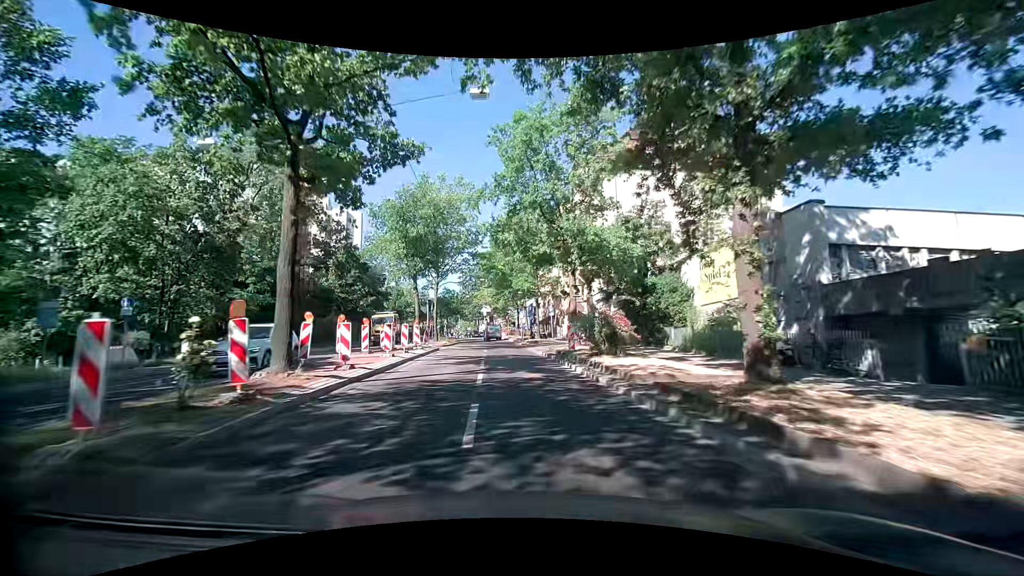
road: secondary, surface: asphalt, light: Day
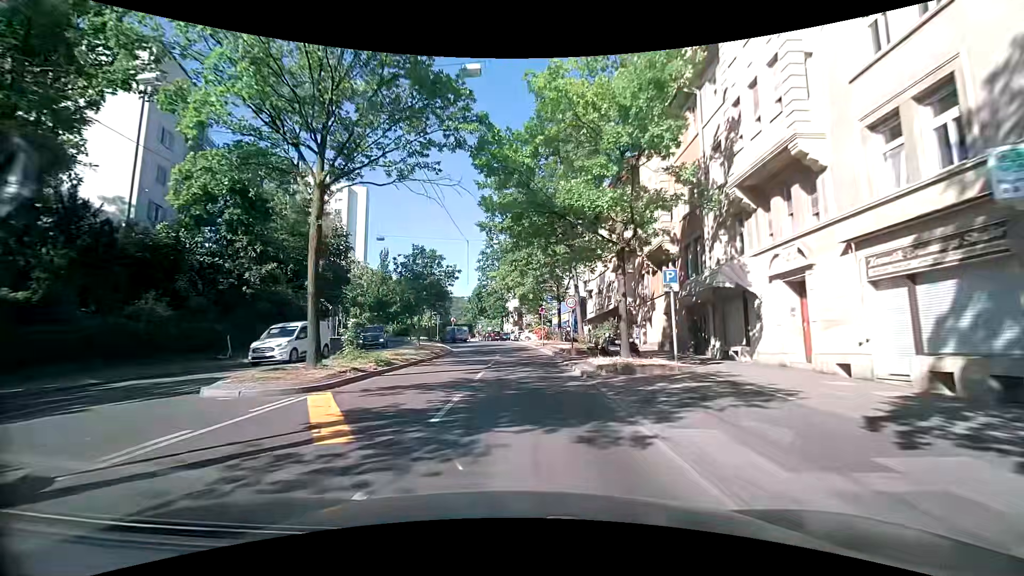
(-1.5, +28.6) m; -6°
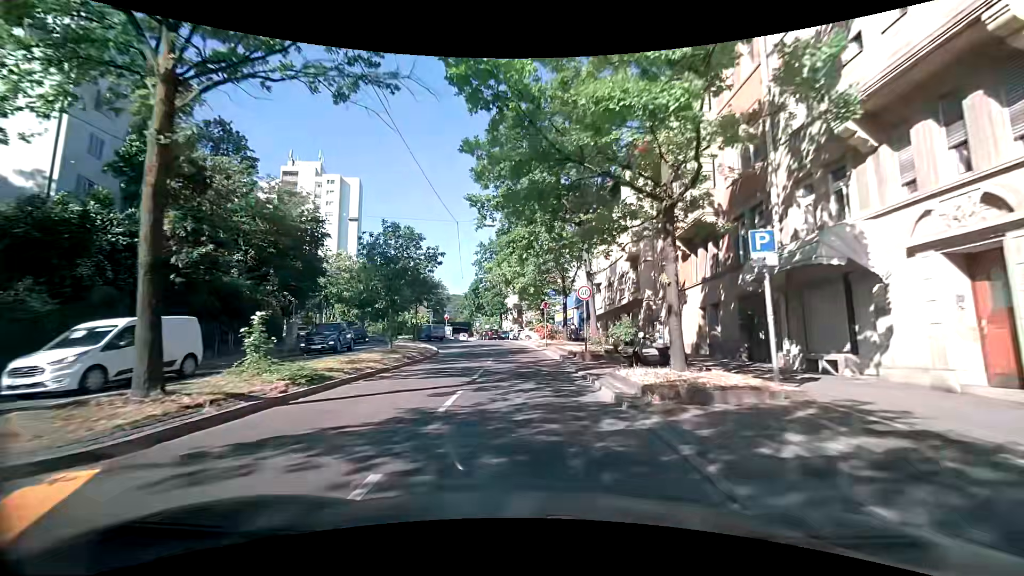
(+0.1, +5.7) m; +1°
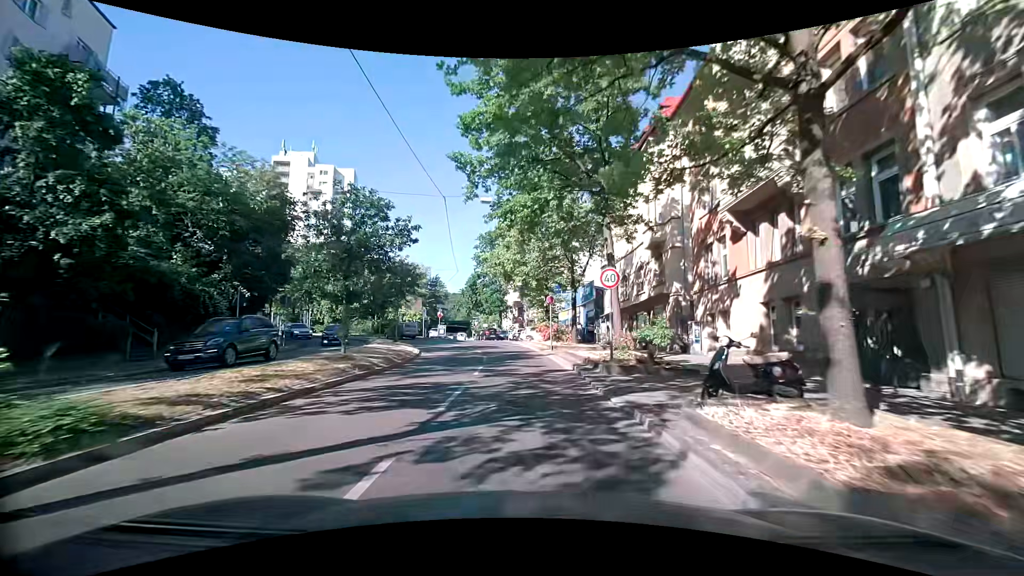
(0.0, +5.6) m; 0°
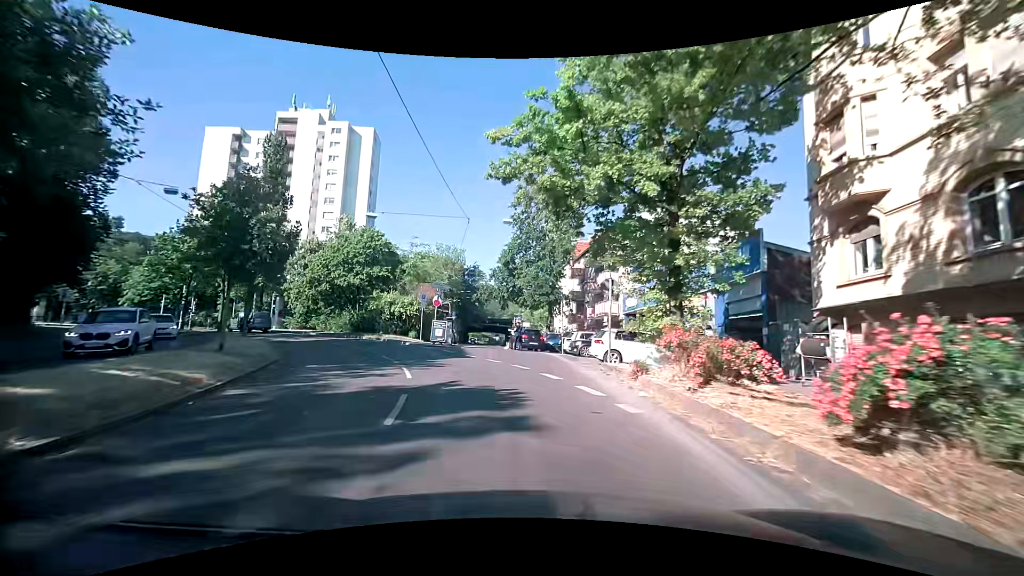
(-0.7, +25.9) m; -5°
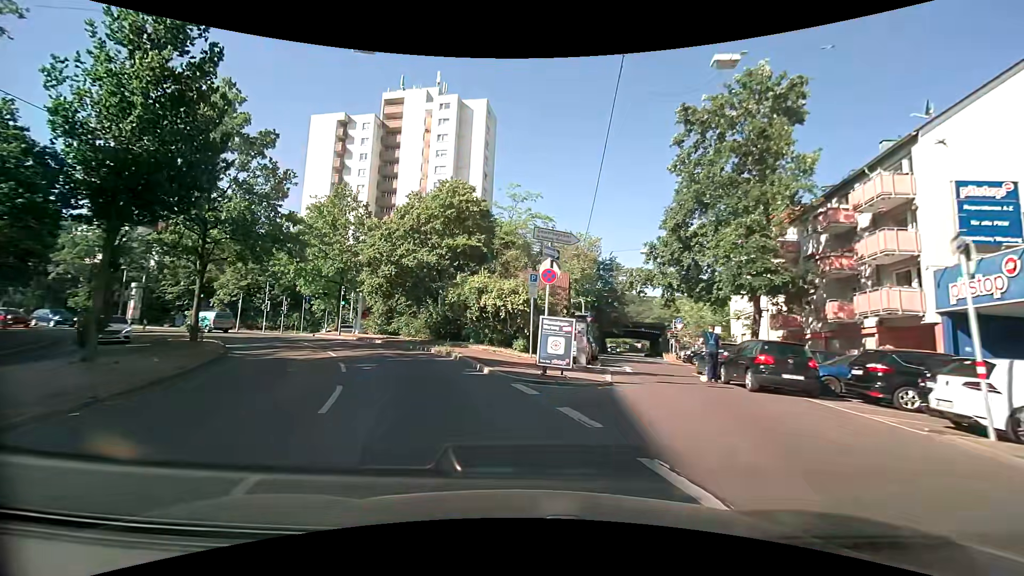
(-2.4, +17.7) m; -16°
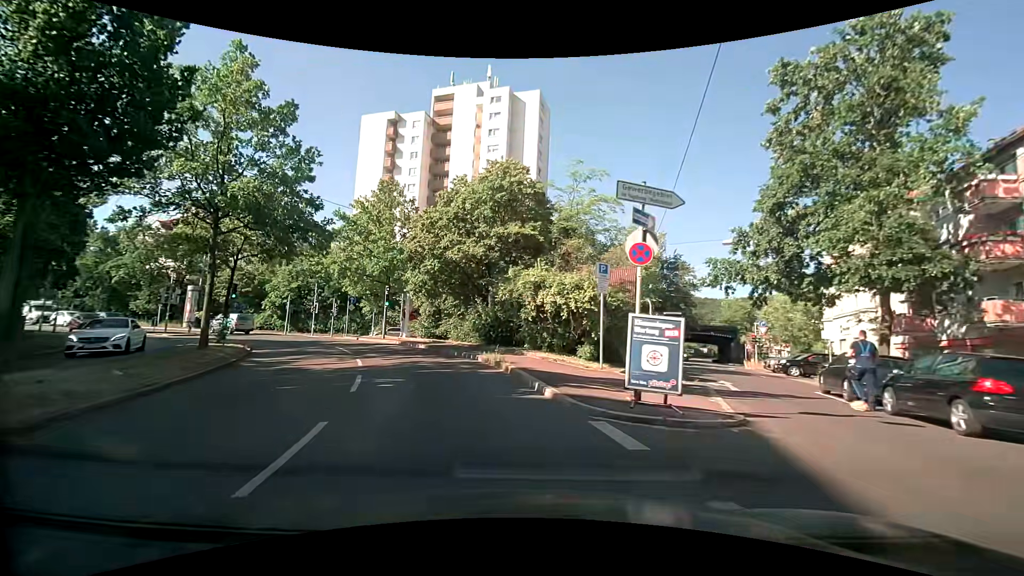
(-0.3, +4.1) m; -7°
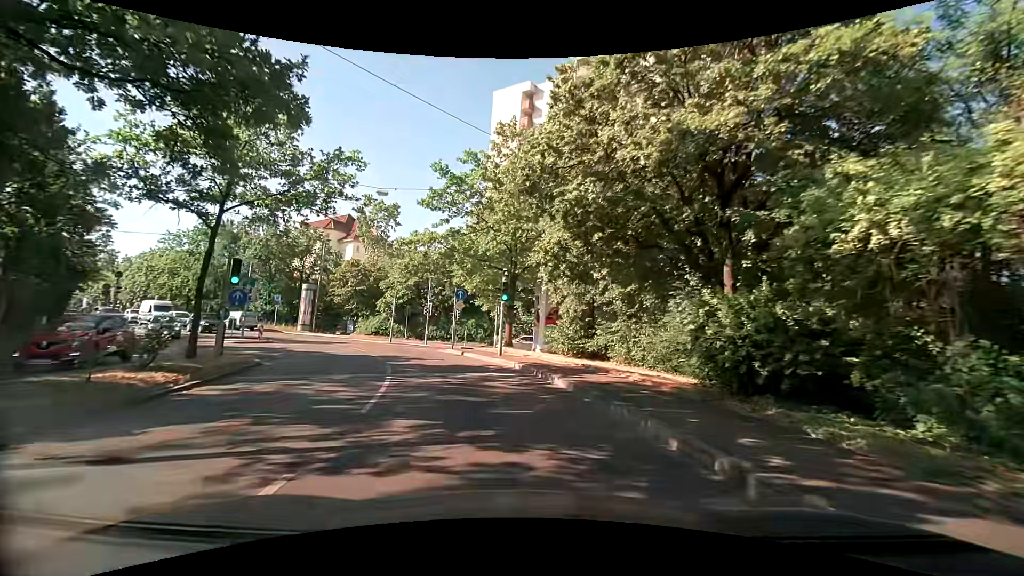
(-2.2, +14.6) m; -16°
(-1, +10) (-3, +20) (-7, +29) (-13, +37) (-20, +44) (-28, +51) (-35, +57) (-43, +63) (-51, +69) (-59, +75) m
